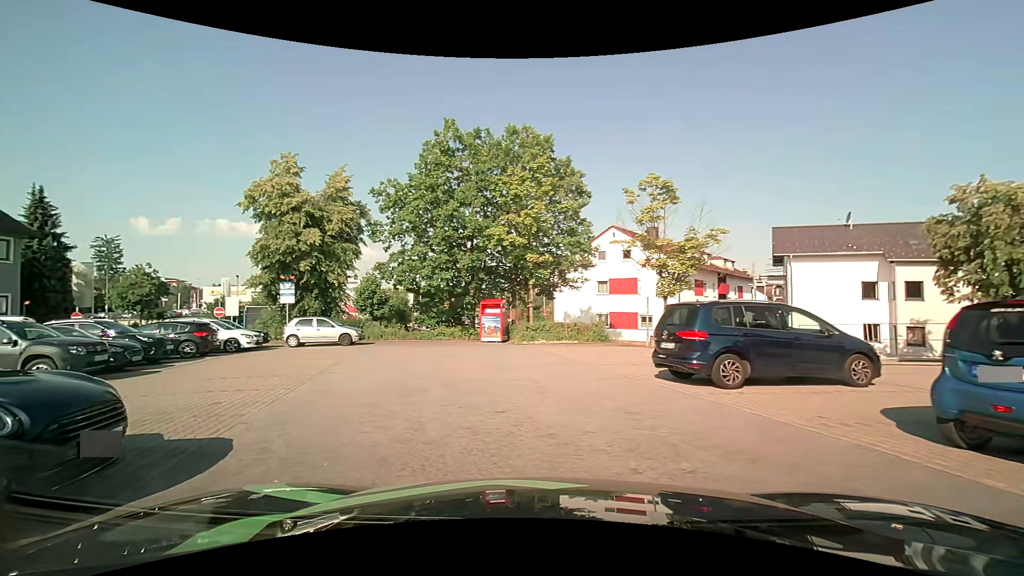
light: Day
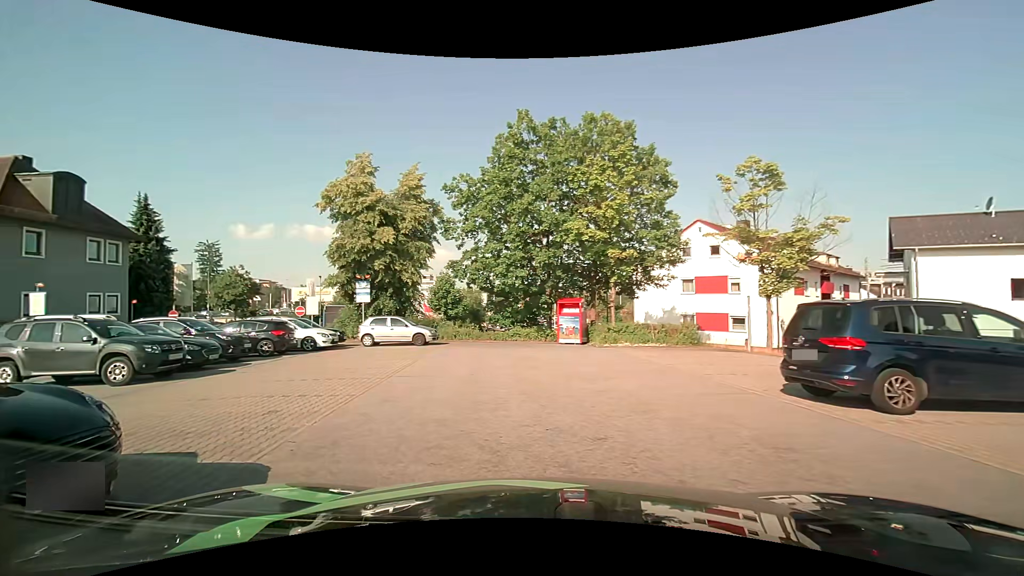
(-0.1, +1.5) m; -8°
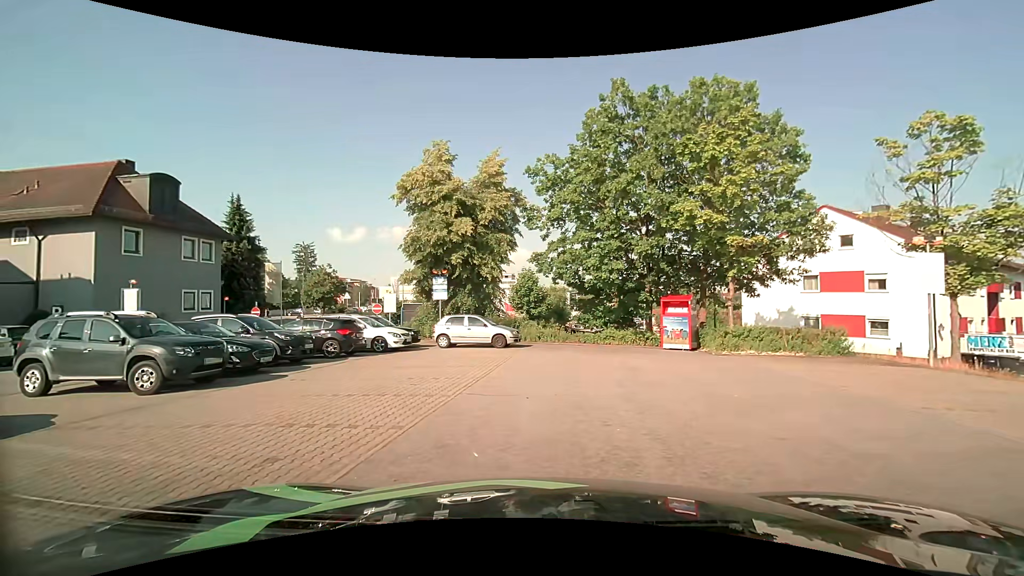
(-0.3, +3.0) m; -10°
